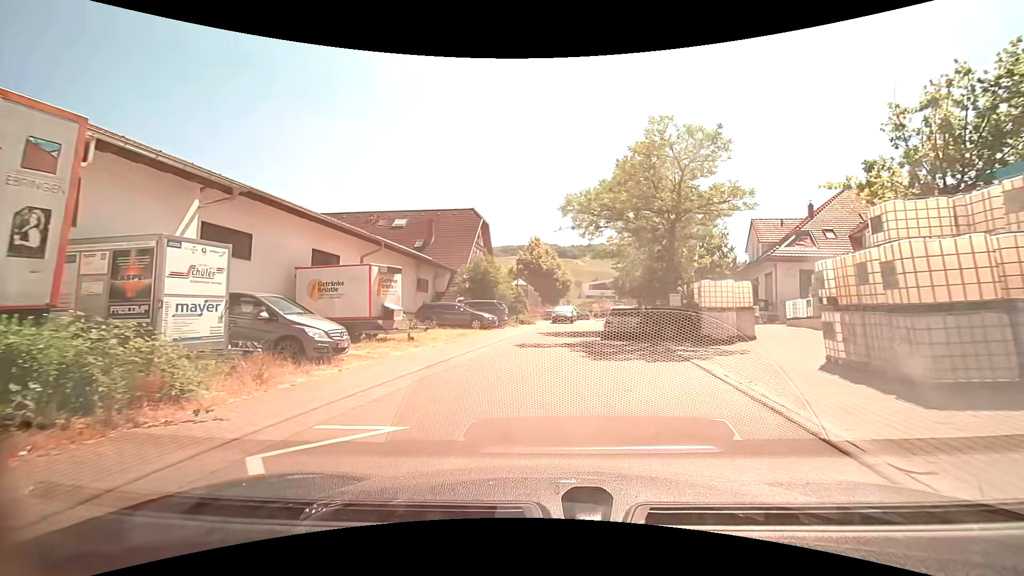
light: Day
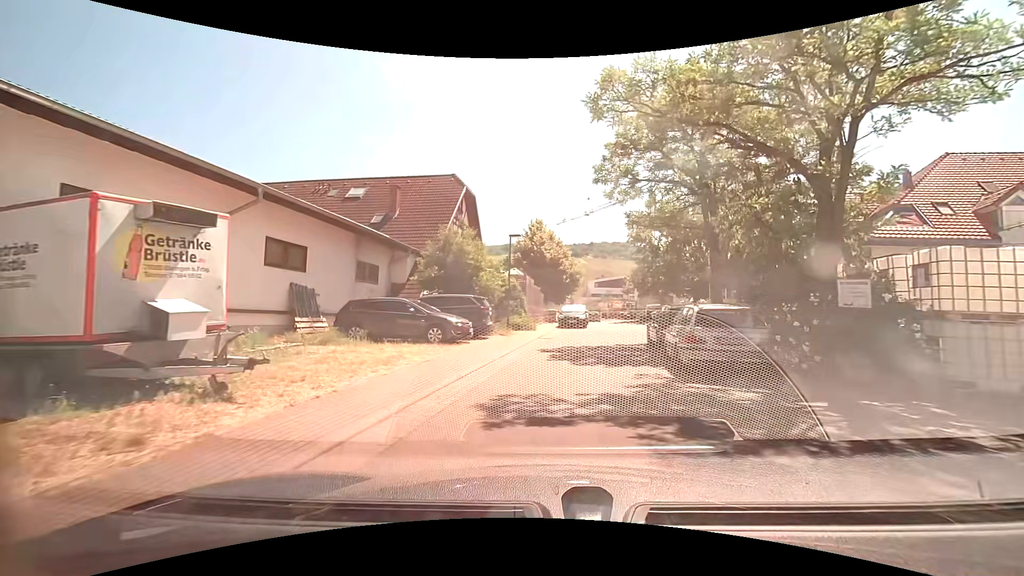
(0.0, +10.9) m; +1°
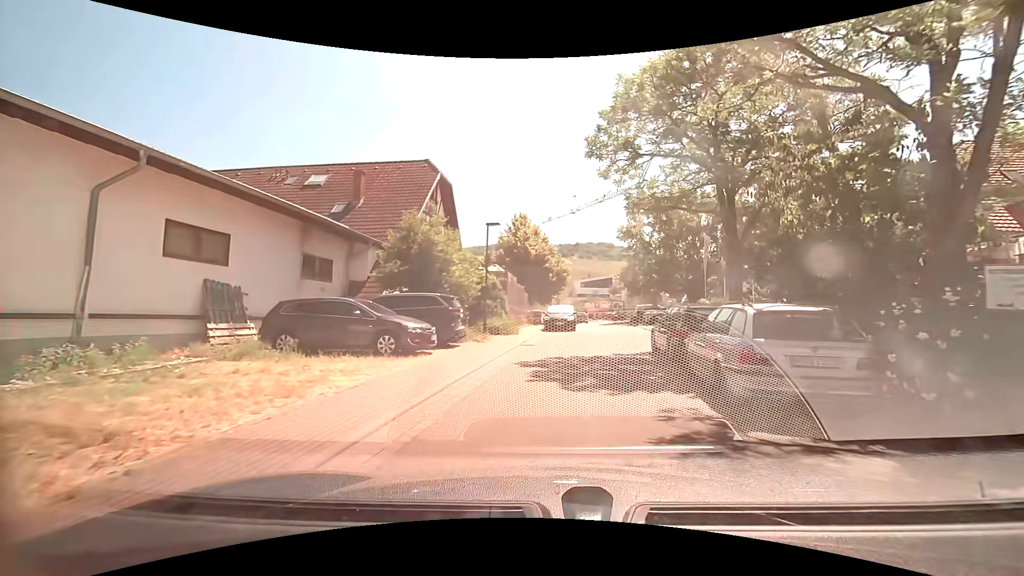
(+0.1, +3.3) m; +3°
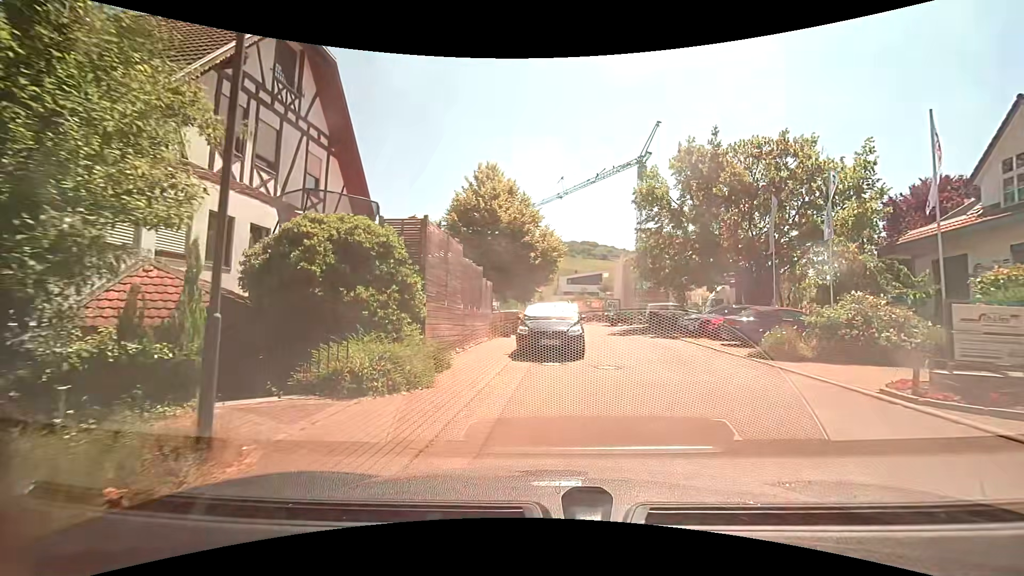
(-0.2, +15.1) m; +2°
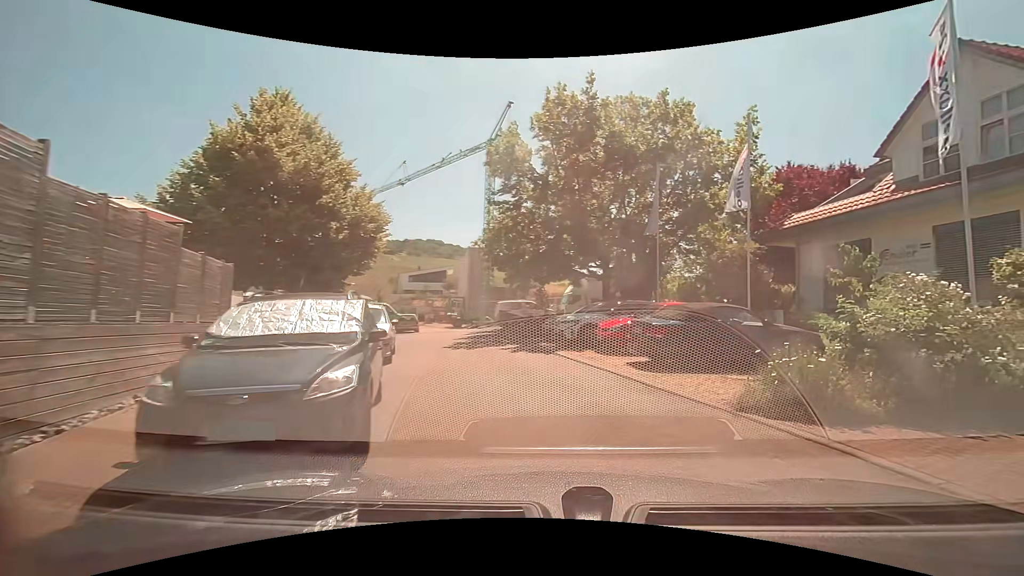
(+0.4, +8.3) m; +18°
